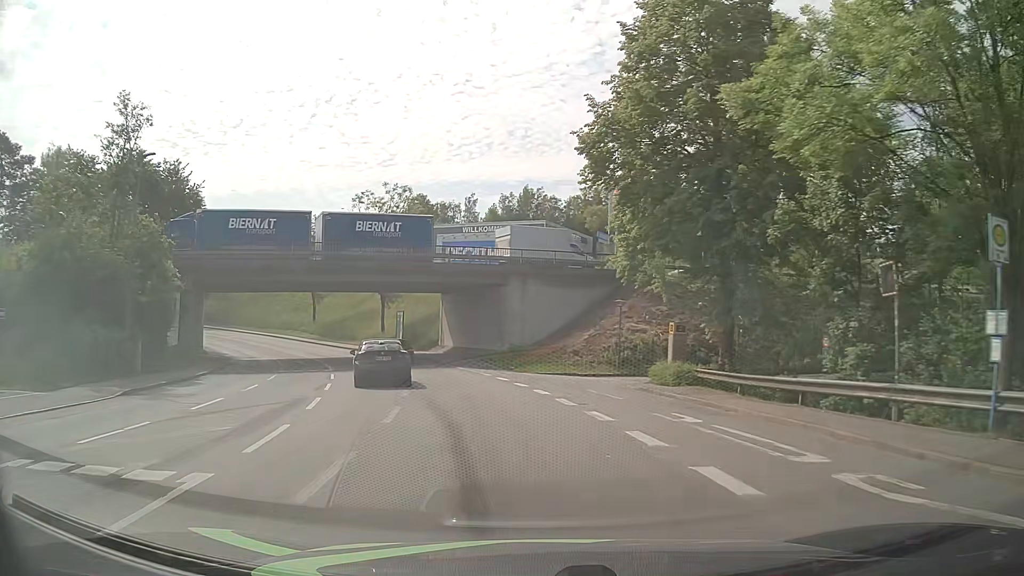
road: tertiary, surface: asphalt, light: Day
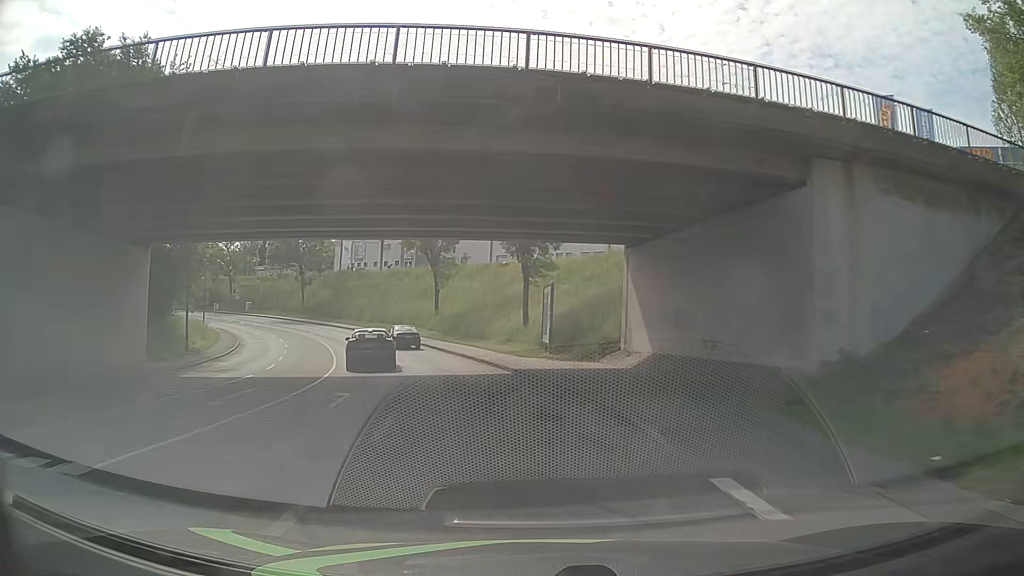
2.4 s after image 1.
(-3.3, +27.5) m; -15°
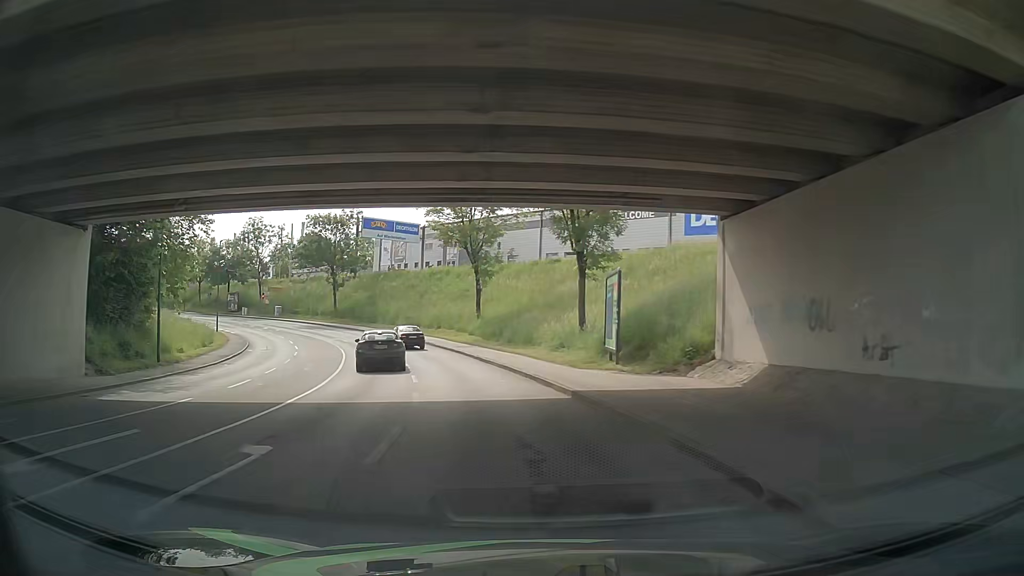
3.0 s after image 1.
(-0.2, +7.4) m; -4°
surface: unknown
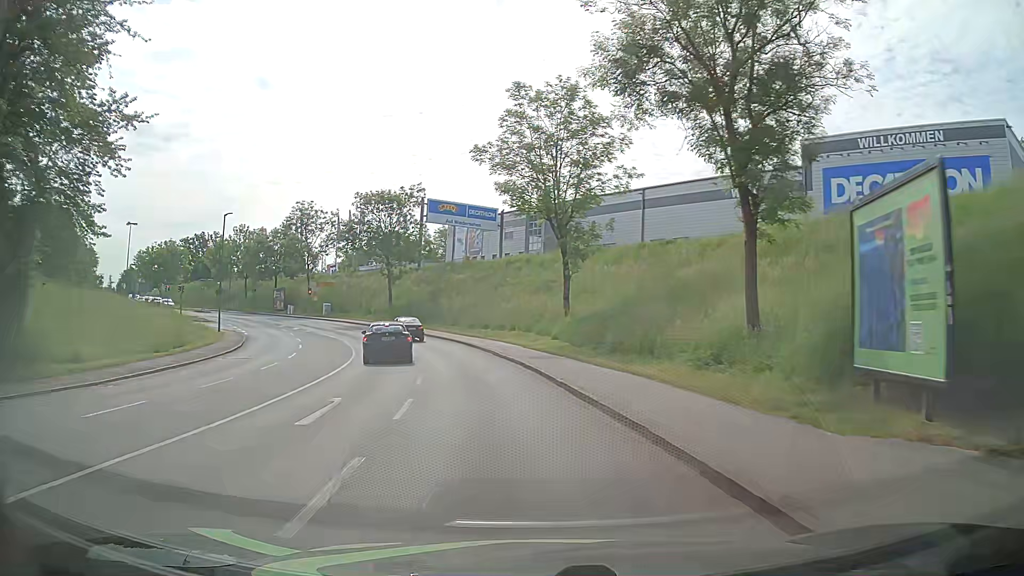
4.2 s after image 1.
(-0.7, +15.1) m; -7°
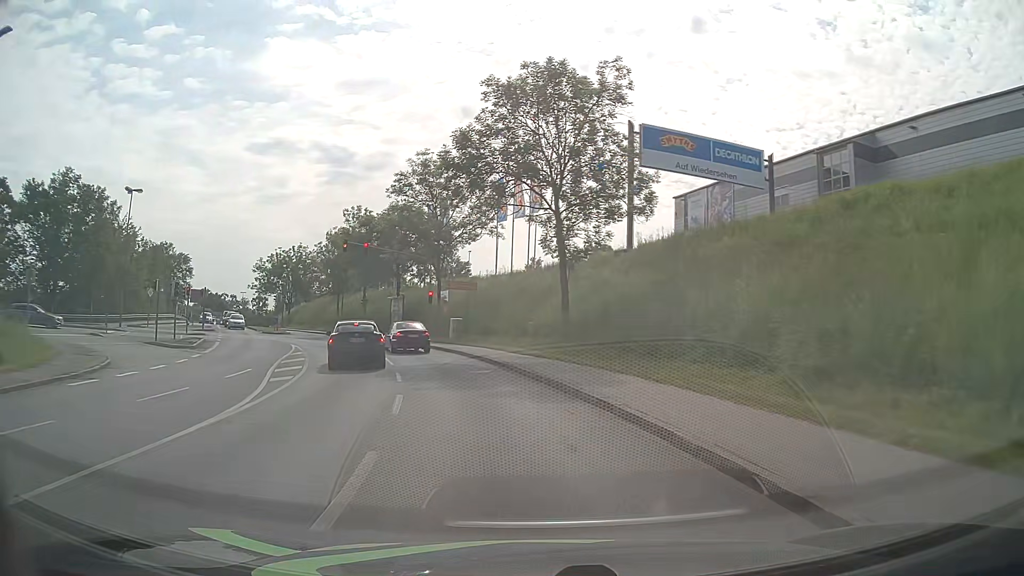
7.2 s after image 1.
(-5.2, +35.7) m; -19°
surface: asphalt
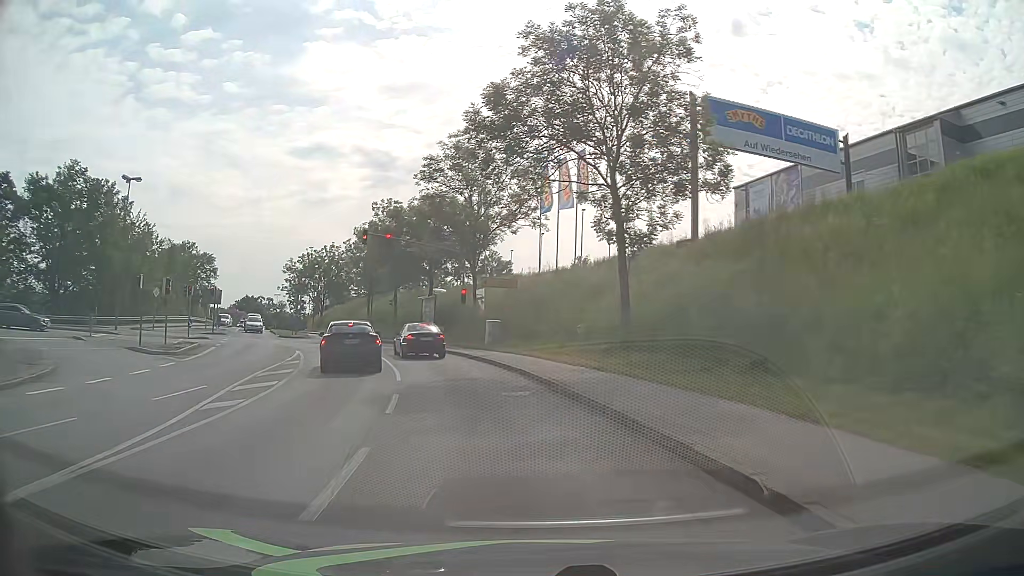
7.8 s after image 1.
(-0.2, +5.8) m; -4°
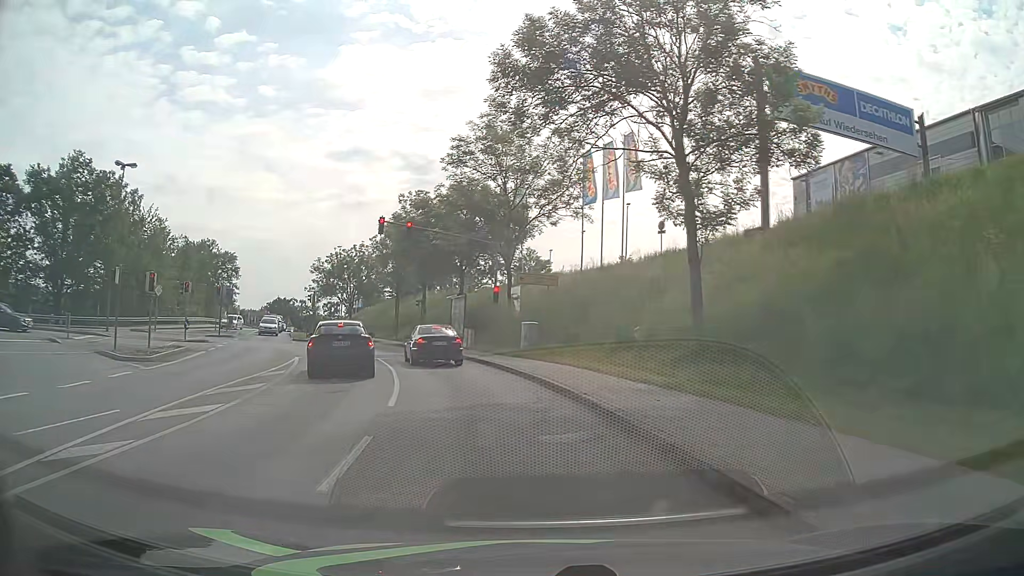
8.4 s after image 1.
(-0.2, +5.1) m; -3°
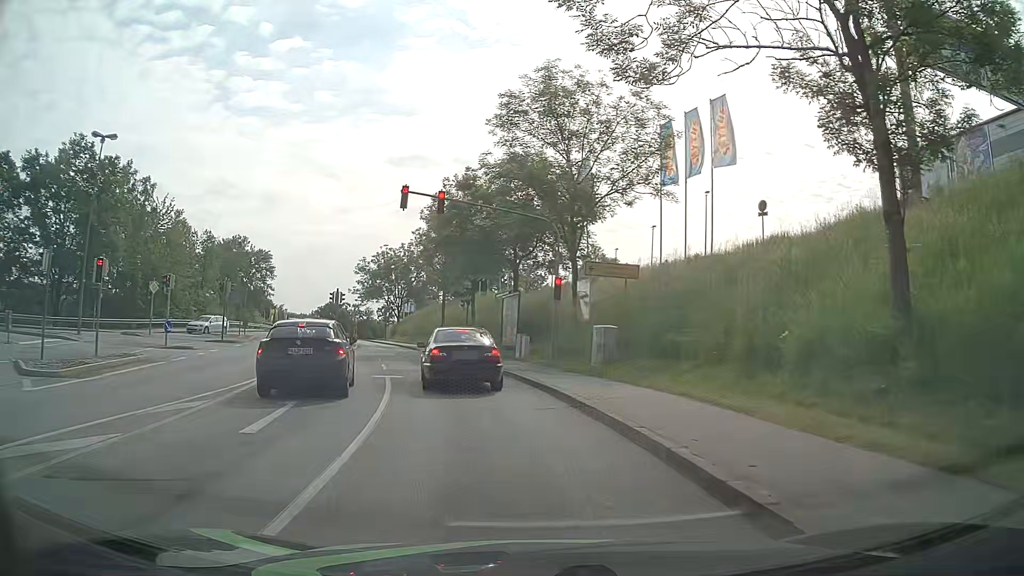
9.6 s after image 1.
(-0.4, +8.1) m; -6°
